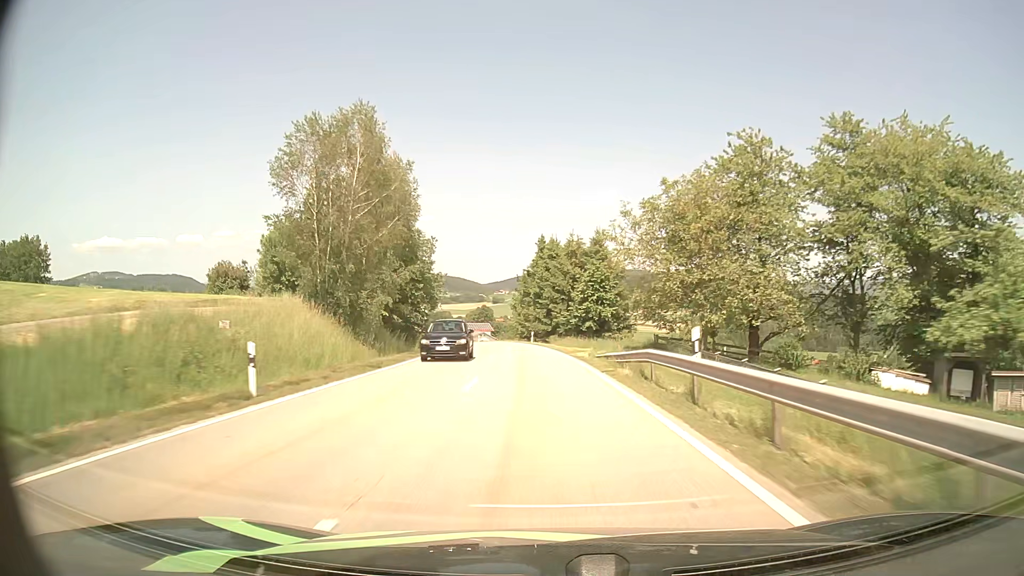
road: secondary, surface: asphalt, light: Day
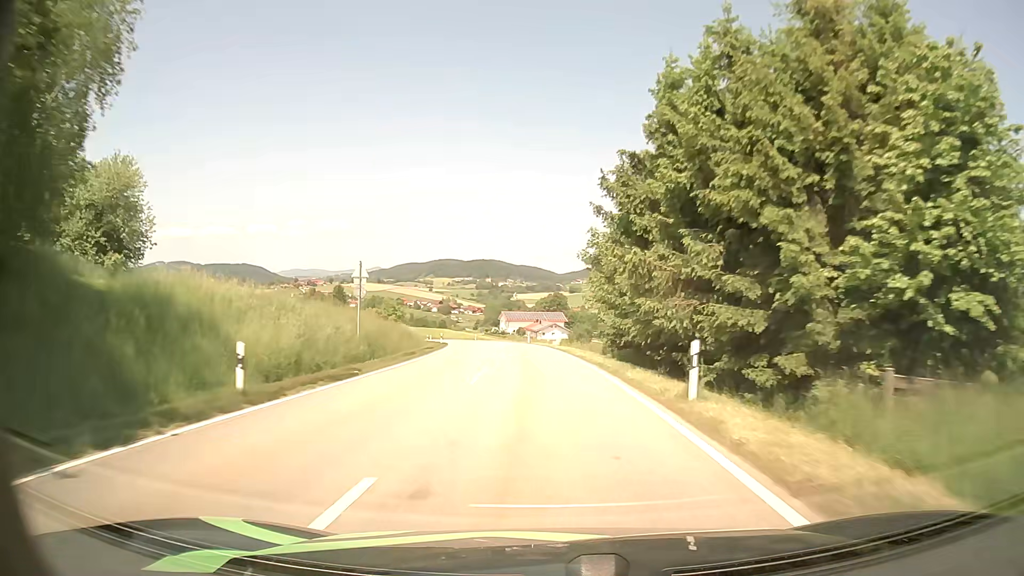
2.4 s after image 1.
(-2.5, +49.8) m; -6°
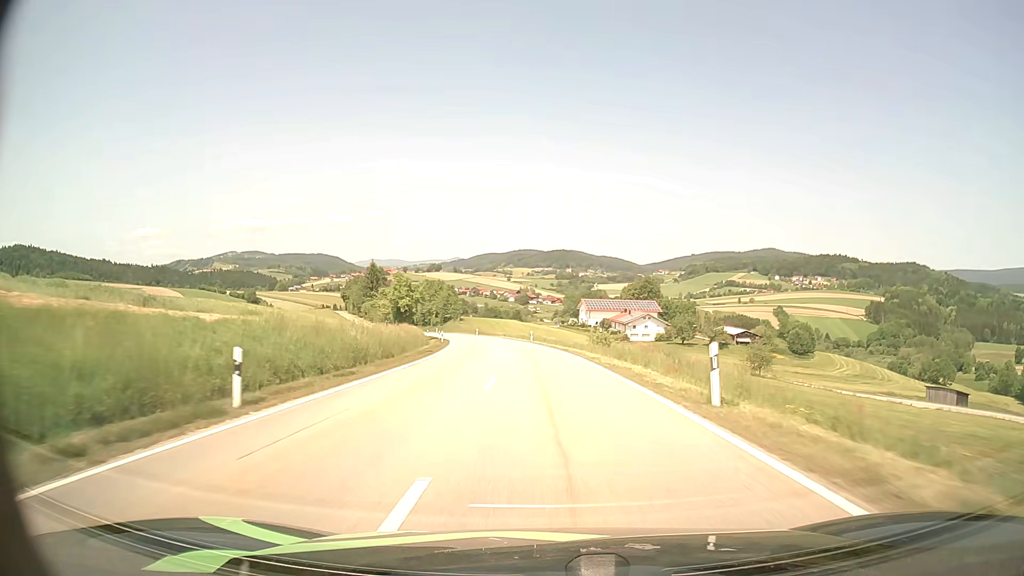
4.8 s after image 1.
(-3.6, +50.2) m; -7°
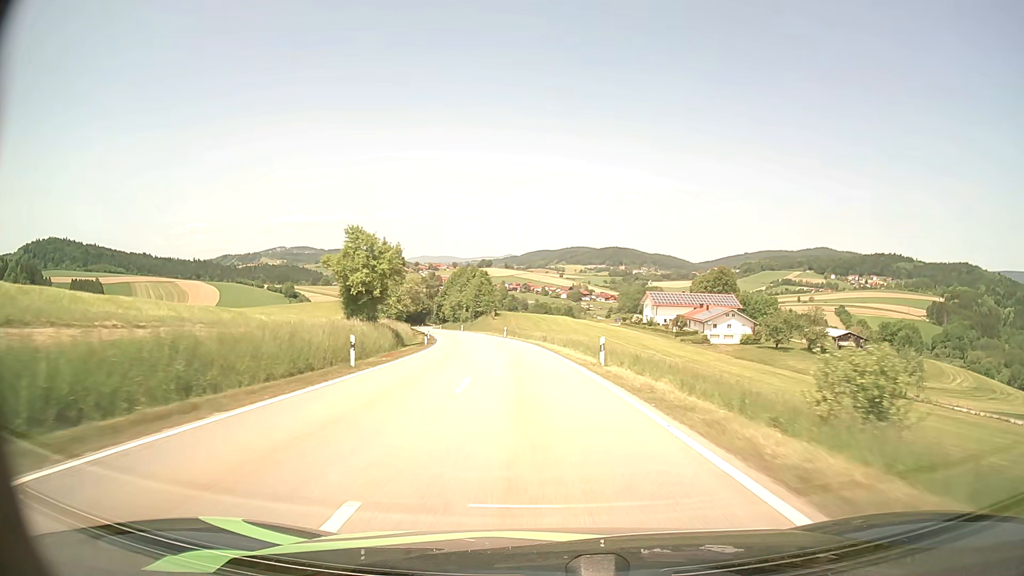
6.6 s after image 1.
(-1.6, +39.0) m; -5°
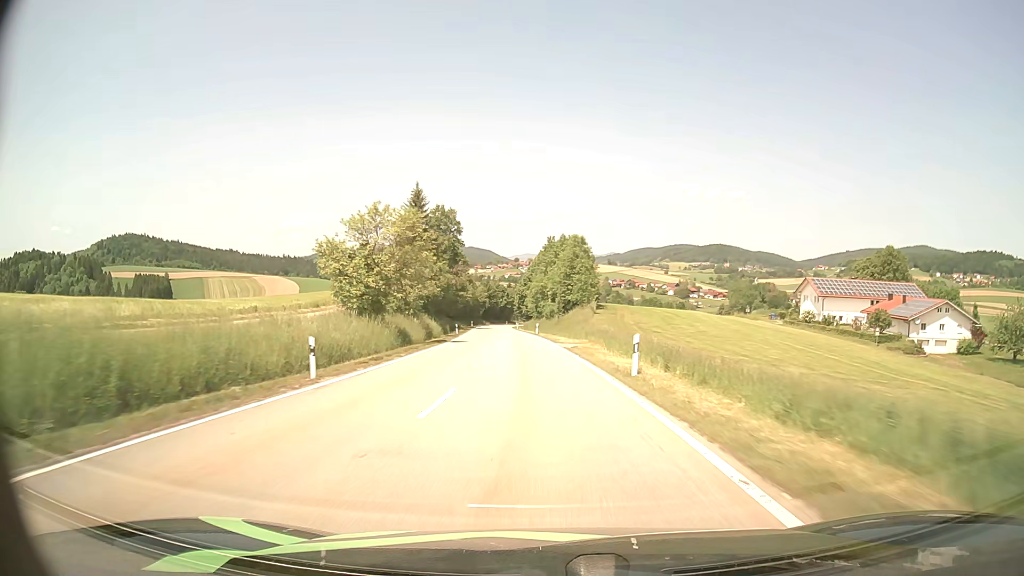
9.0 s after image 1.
(-3.9, +54.4) m; -9°
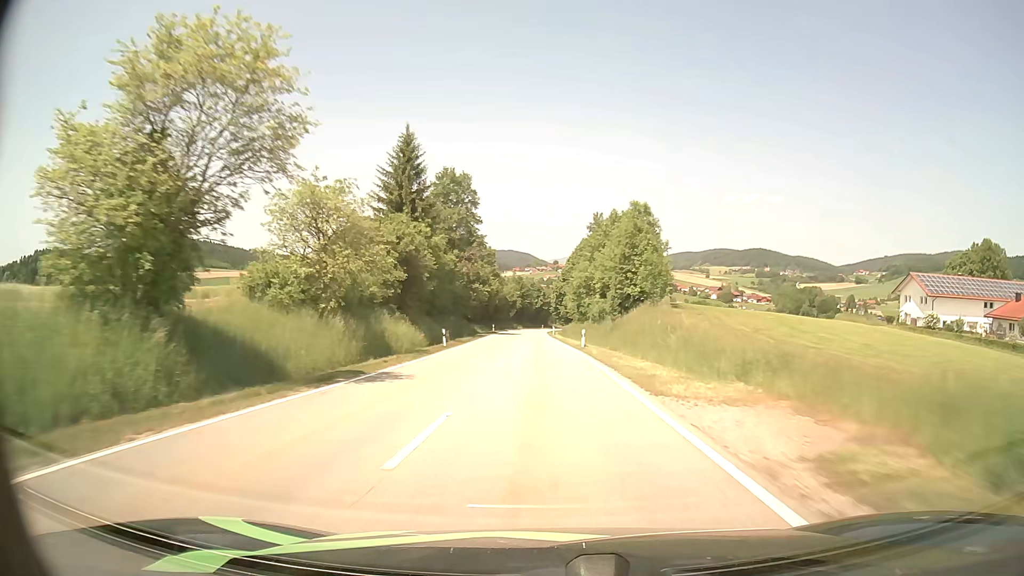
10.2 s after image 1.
(-0.9, +28.3) m; -4°
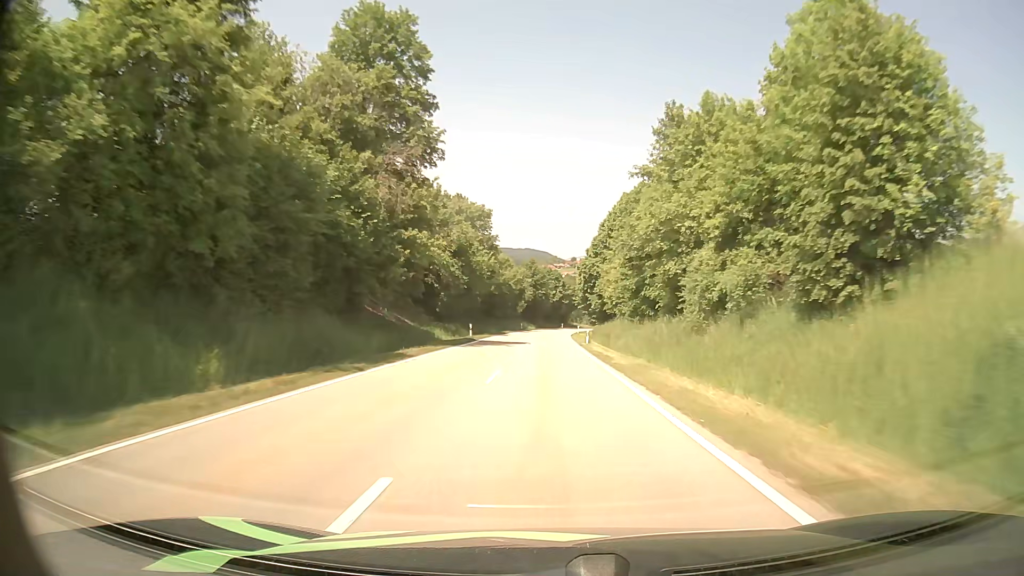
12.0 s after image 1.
(-0.9, +43.6) m; -2°
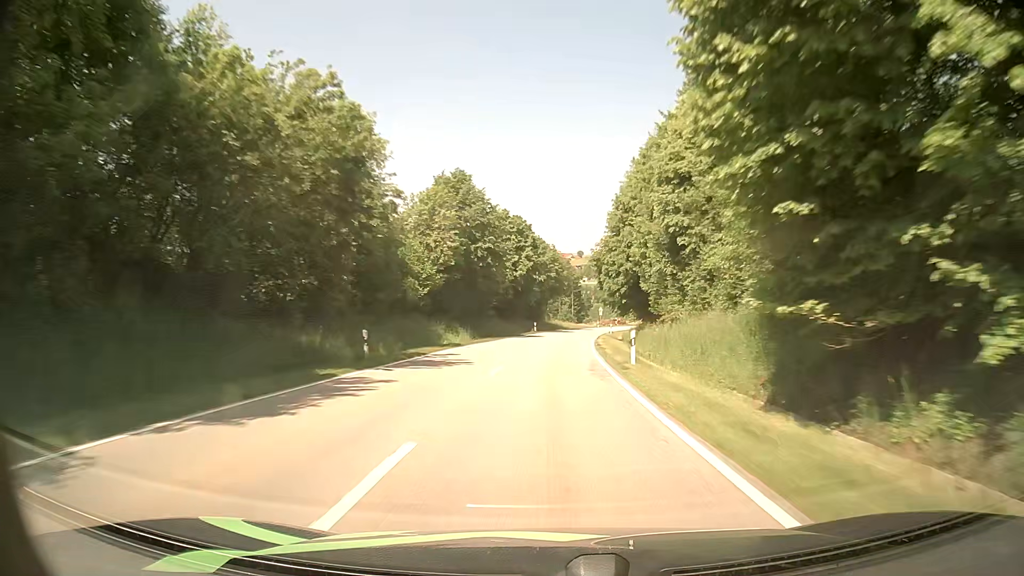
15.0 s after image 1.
(+0.4, +75.6) m; +3°
(0, +10) (0, +20) (+1, +30) (+1, +40) (+2, +50) (+2, +60) (+4, +70) (+5, +80) (+6, +90) (+8, +99) m
